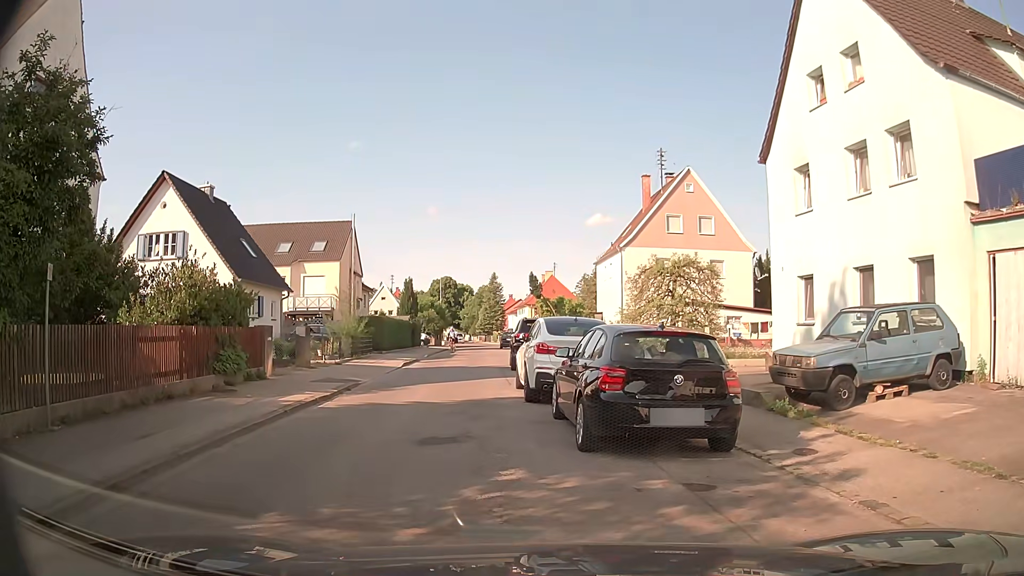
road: residential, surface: asphalt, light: Day
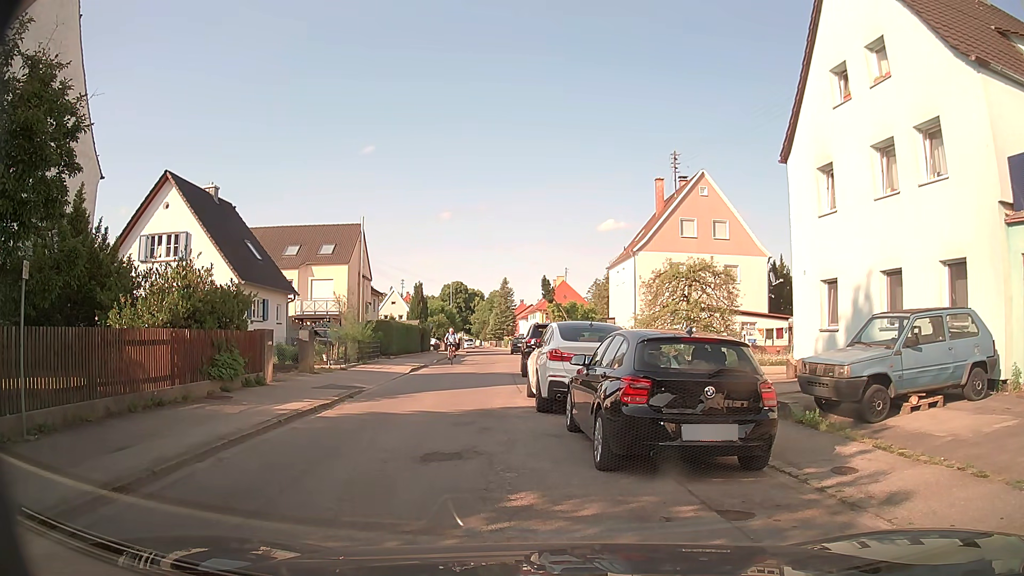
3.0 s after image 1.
(0.0, +0.8) m; 0°
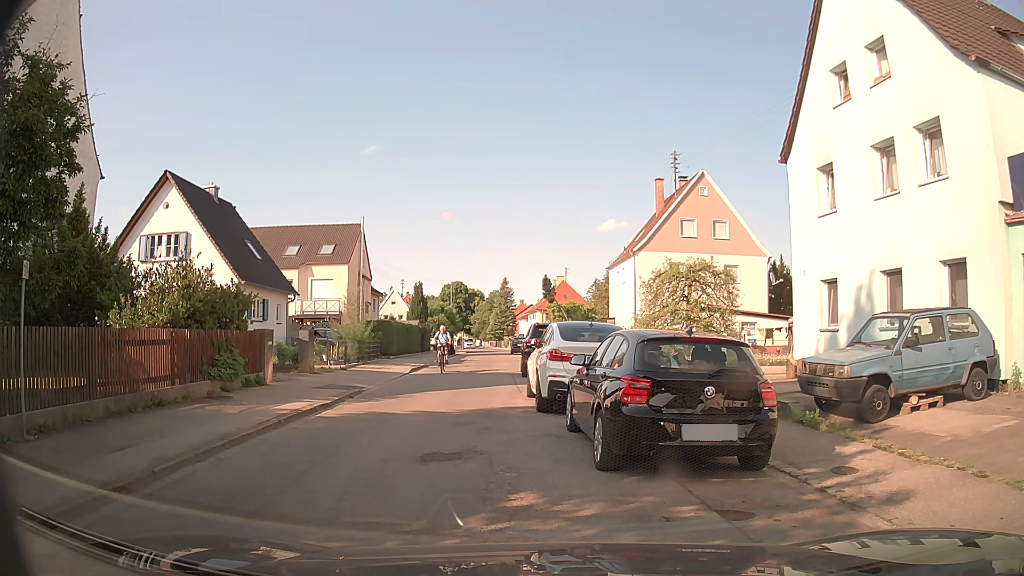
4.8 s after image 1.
(0.0, 0.0) m; 0°
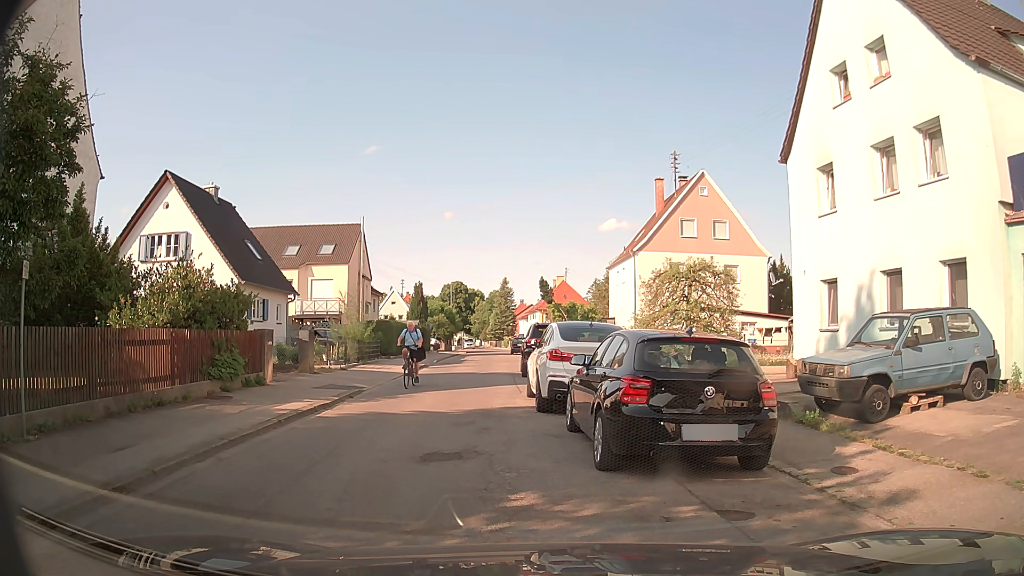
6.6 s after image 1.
(0.0, 0.0) m; 0°
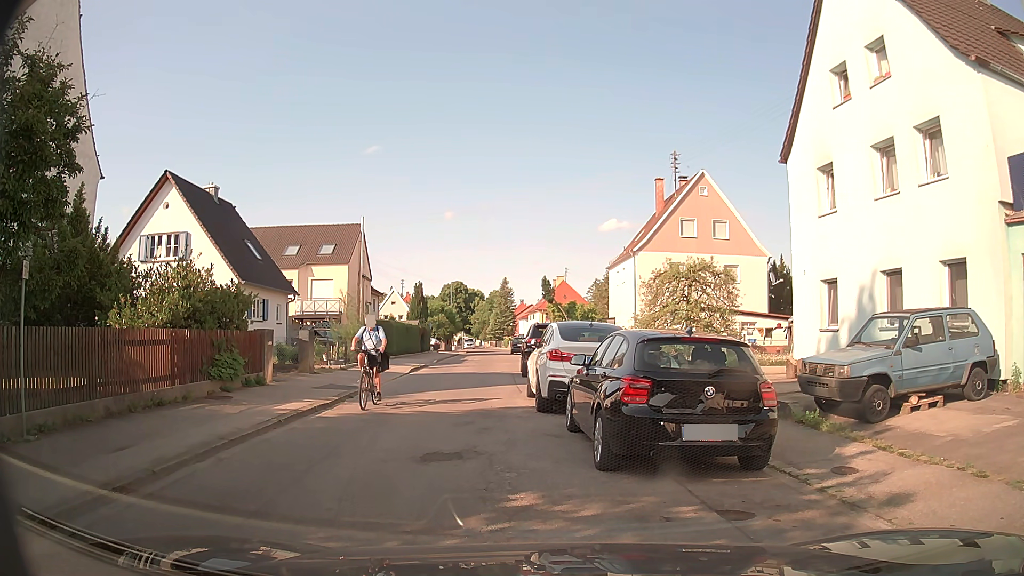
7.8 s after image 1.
(0.0, 0.0) m; 0°
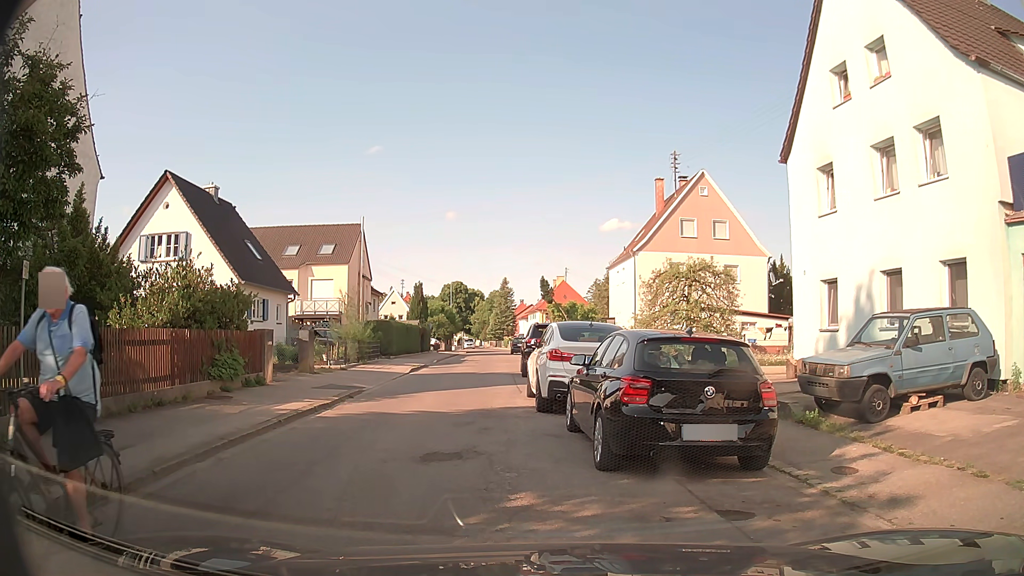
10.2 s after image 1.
(0.0, 0.0) m; 0°
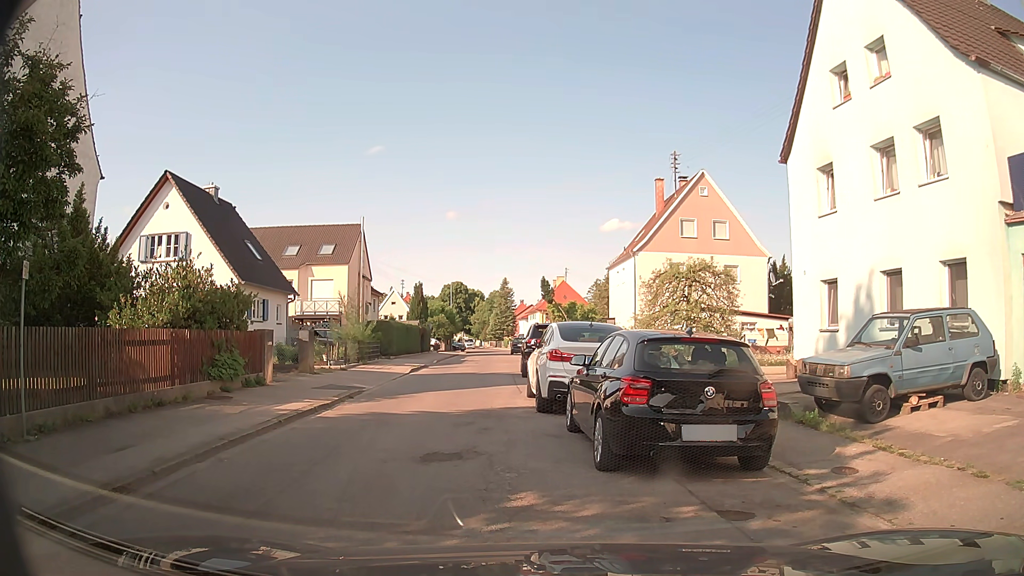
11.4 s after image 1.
(0.0, 0.0) m; 0°
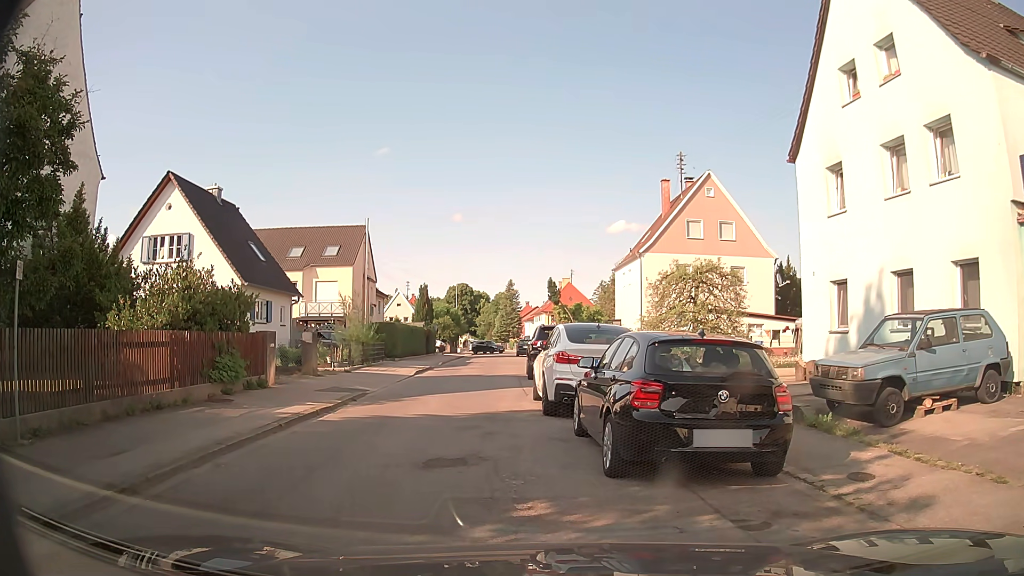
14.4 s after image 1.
(0.0, +0.2) m; 0°
